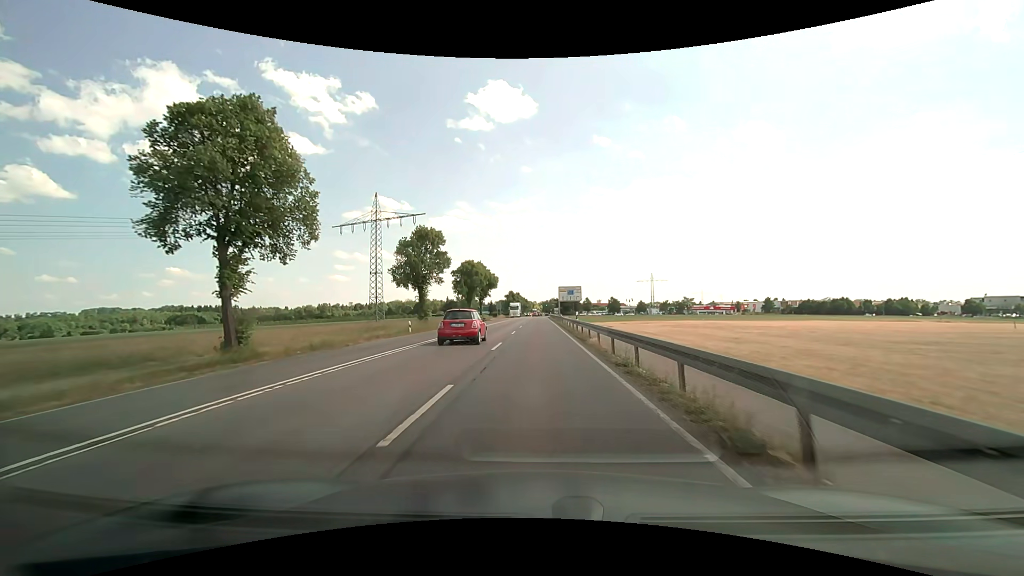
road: secondary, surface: asphalt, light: Day
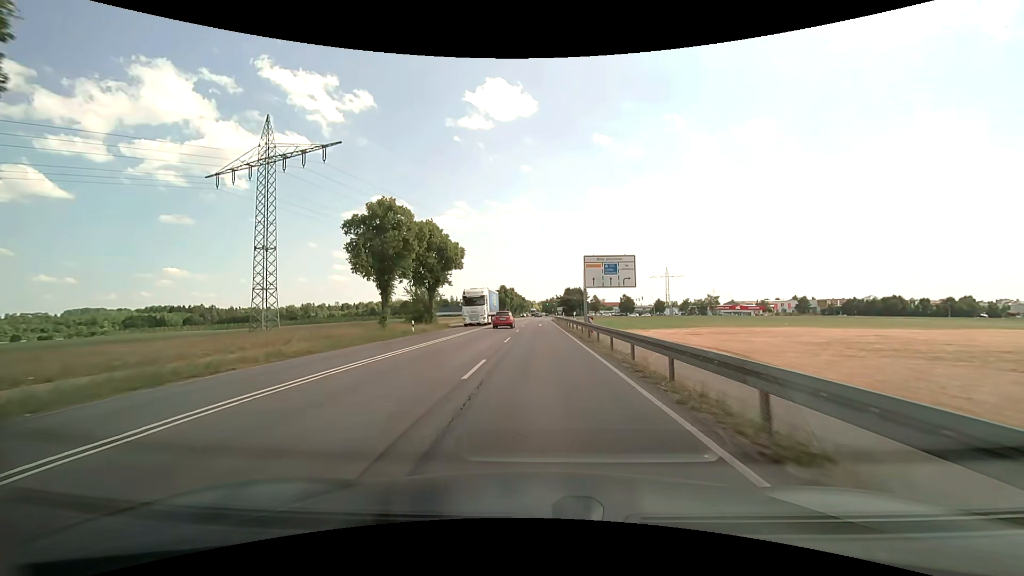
(-0.1, +43.1) m; 0°
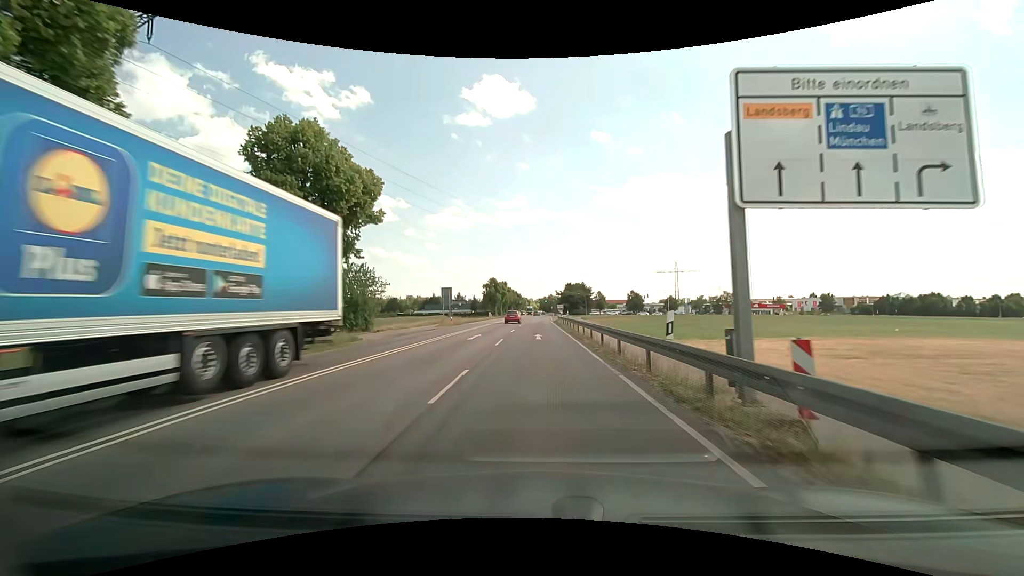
(+0.1, +26.6) m; 0°
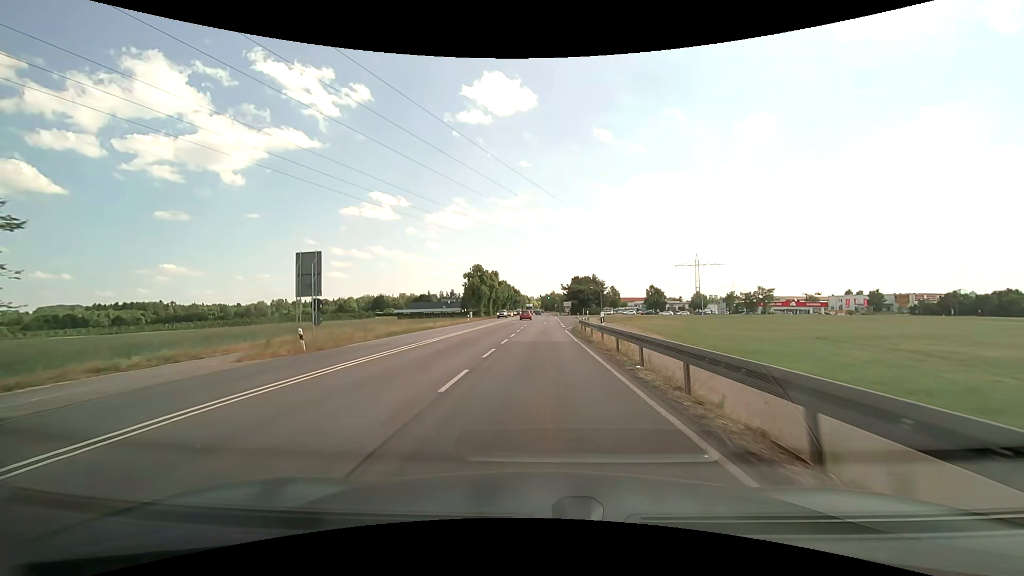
(+0.1, +34.8) m; 0°
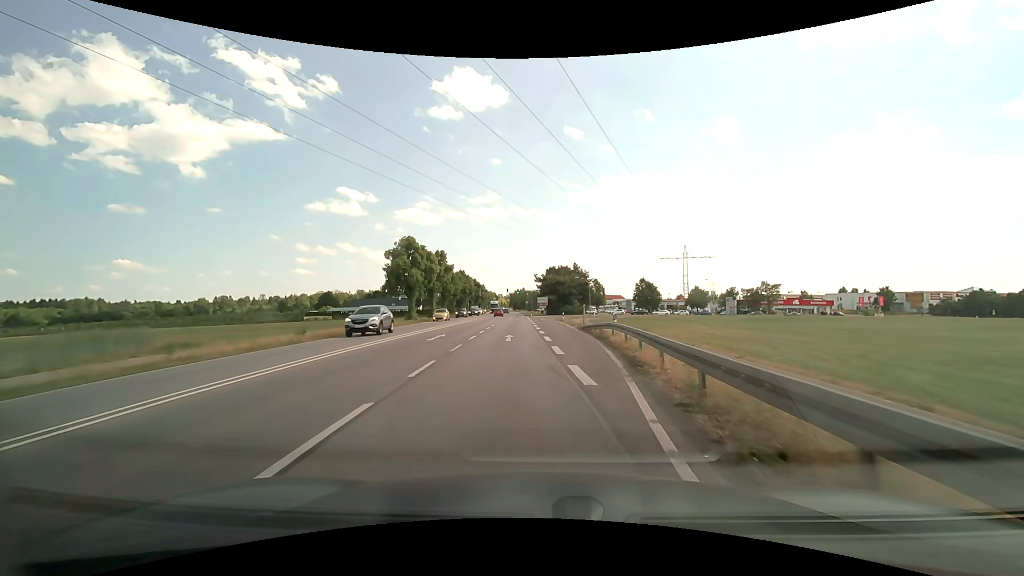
(+0.6, +33.4) m; +3°
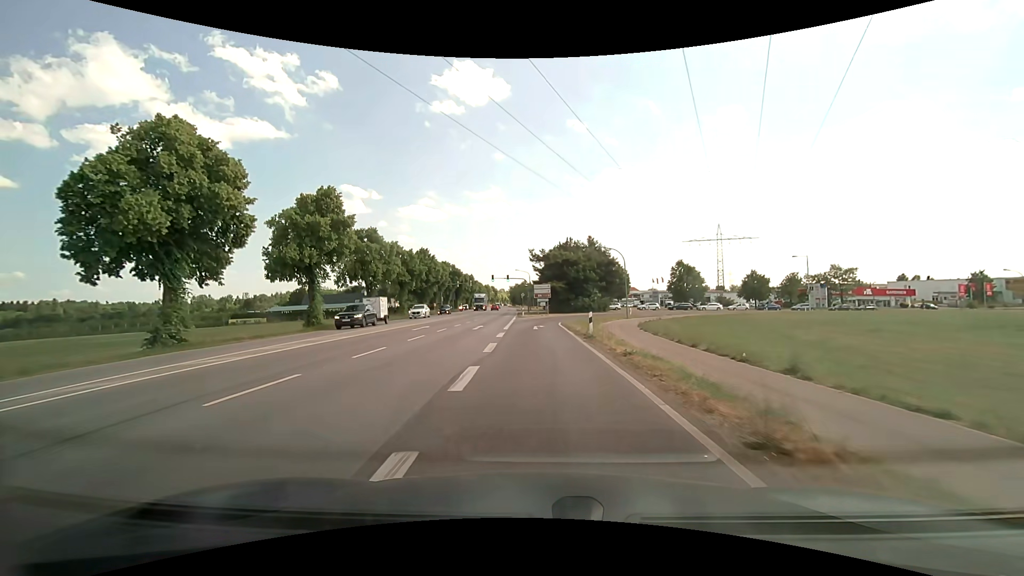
(+1.2, +38.5) m; 0°
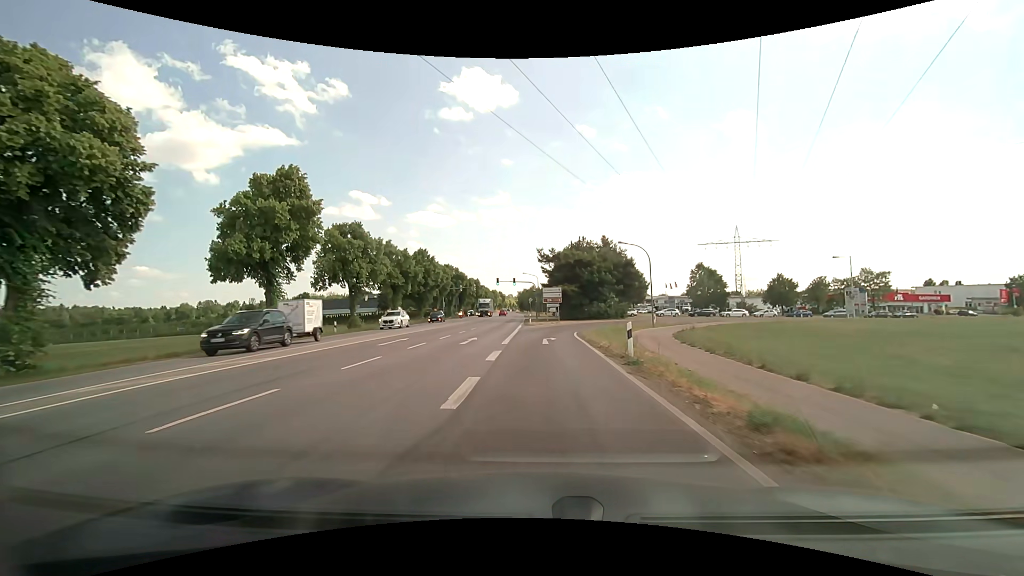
(-0.1, +7.1) m; -1°
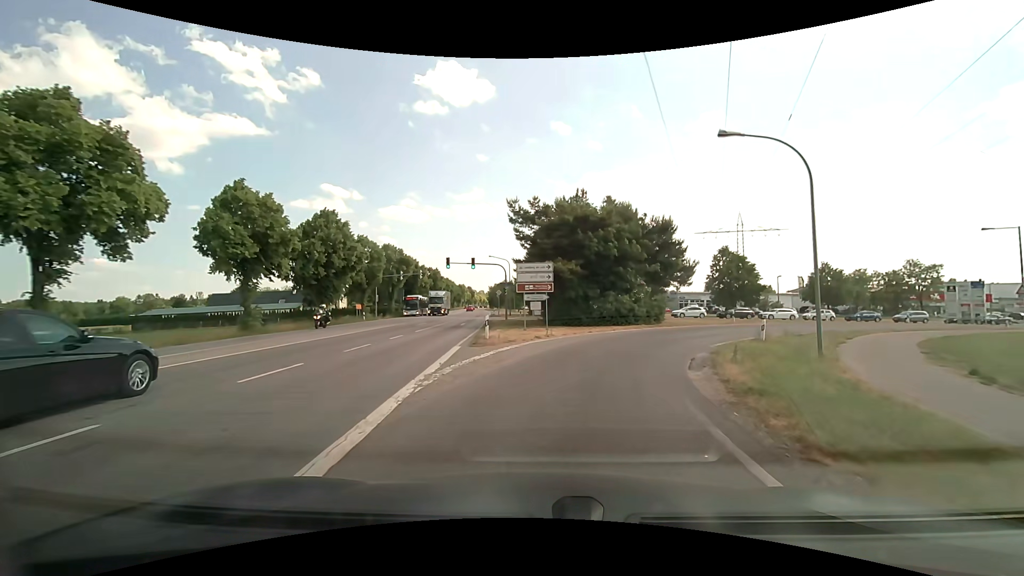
(+0.1, +26.5) m; +3°
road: tertiary_link
(+1, +10) (+3, +20) (+8, +28) (+15, +35) (+24, +41) (+33, +46) (+42, +49) (+51, +52) (+61, +55) (+70, +58) m
